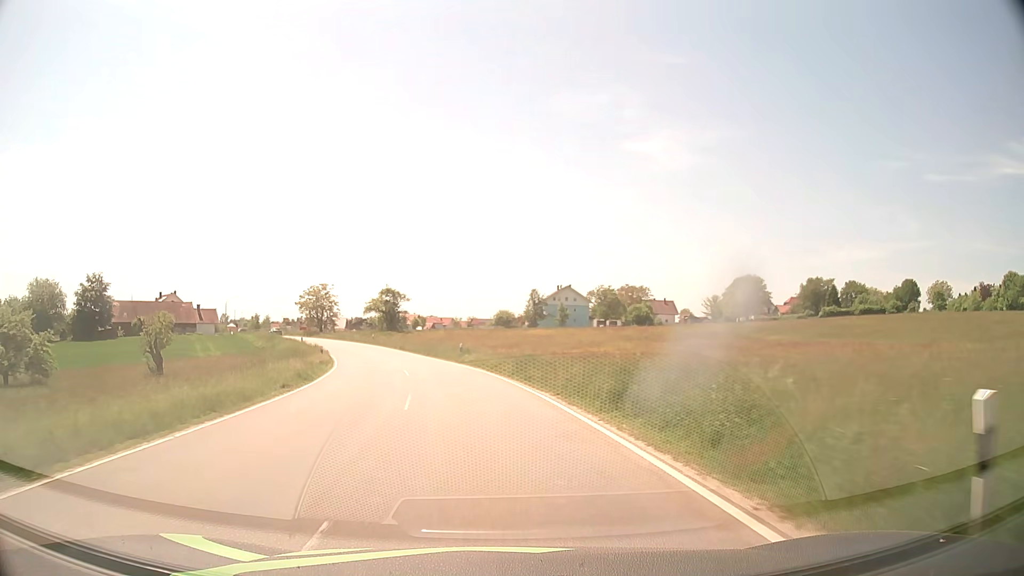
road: tertiary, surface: asphalt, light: Day
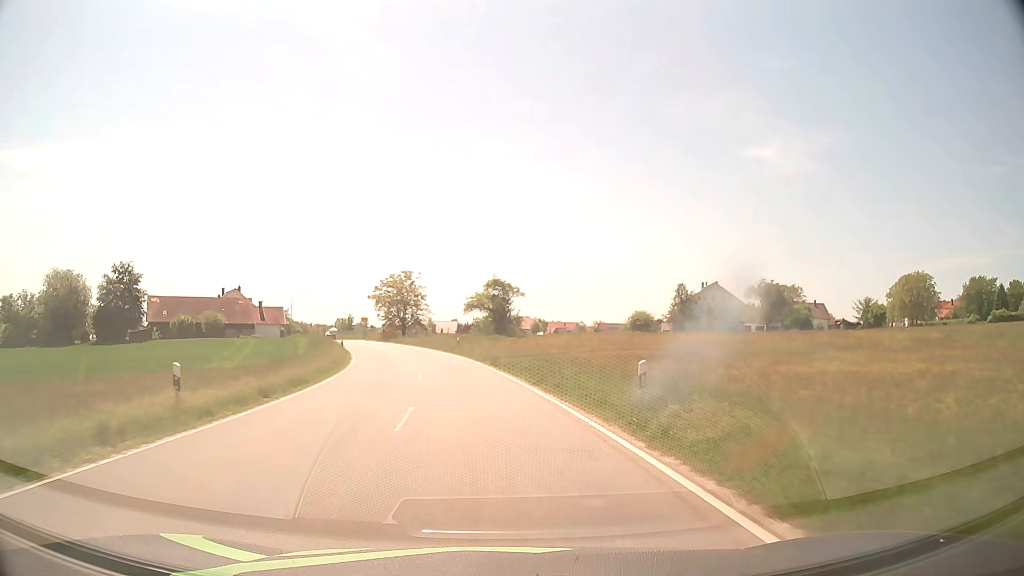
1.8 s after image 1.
(-2.6, +27.1) m; -10°
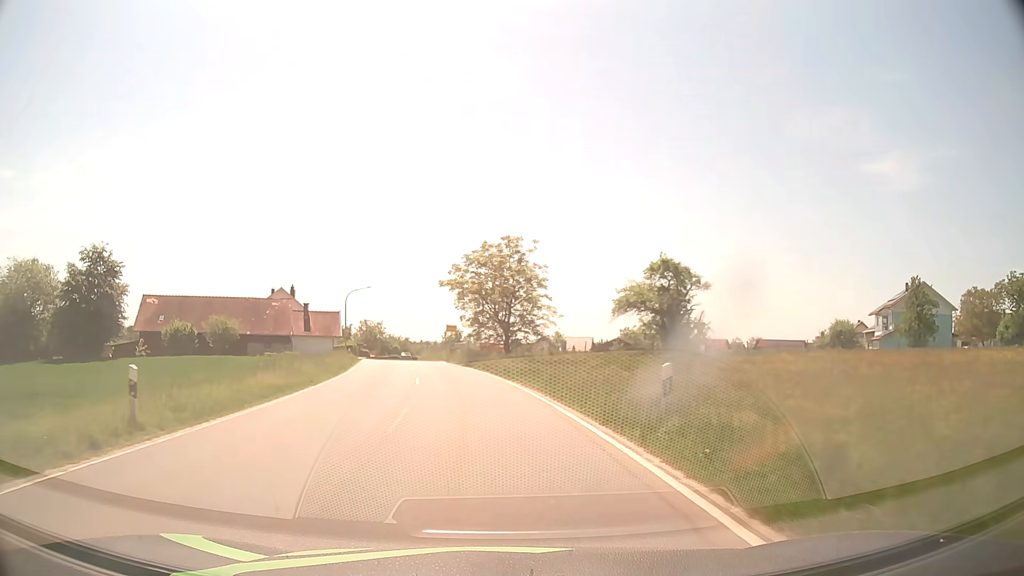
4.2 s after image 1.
(-3.4, +36.2) m; -11°
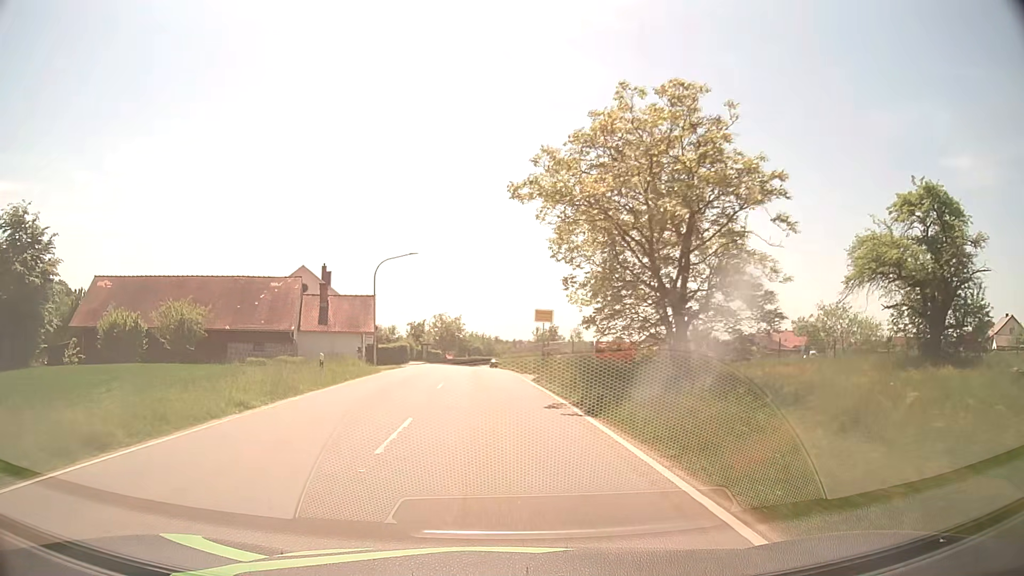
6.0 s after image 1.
(-1.9, +26.1) m; -8°
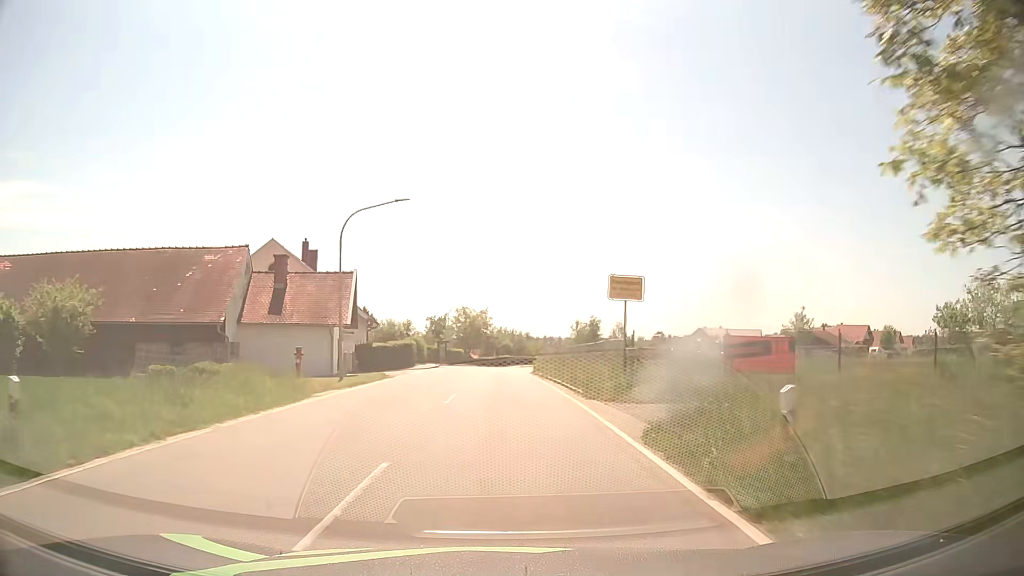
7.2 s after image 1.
(-0.4, +16.3) m; -2°
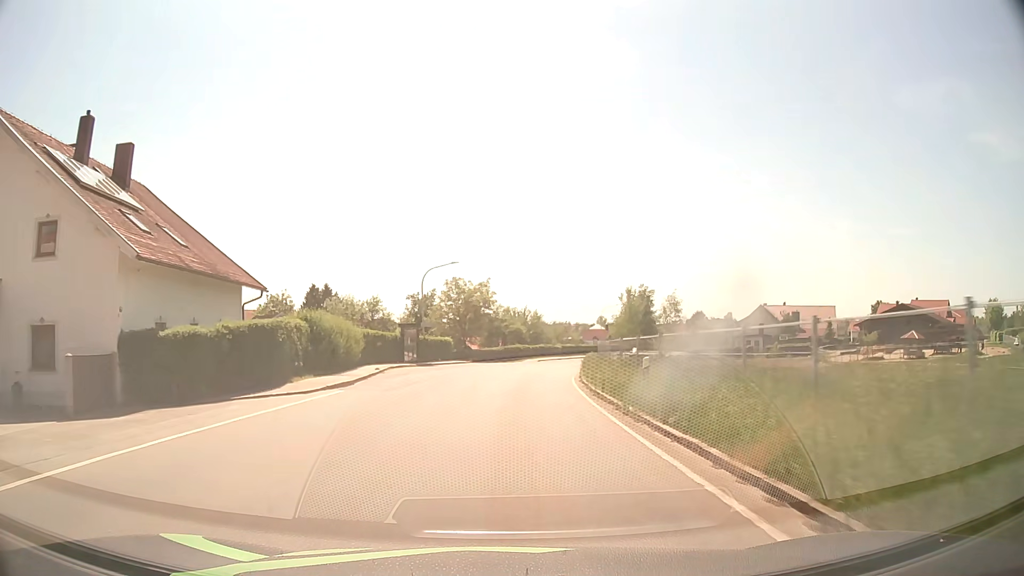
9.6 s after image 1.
(-0.3, +31.7) m; -1°
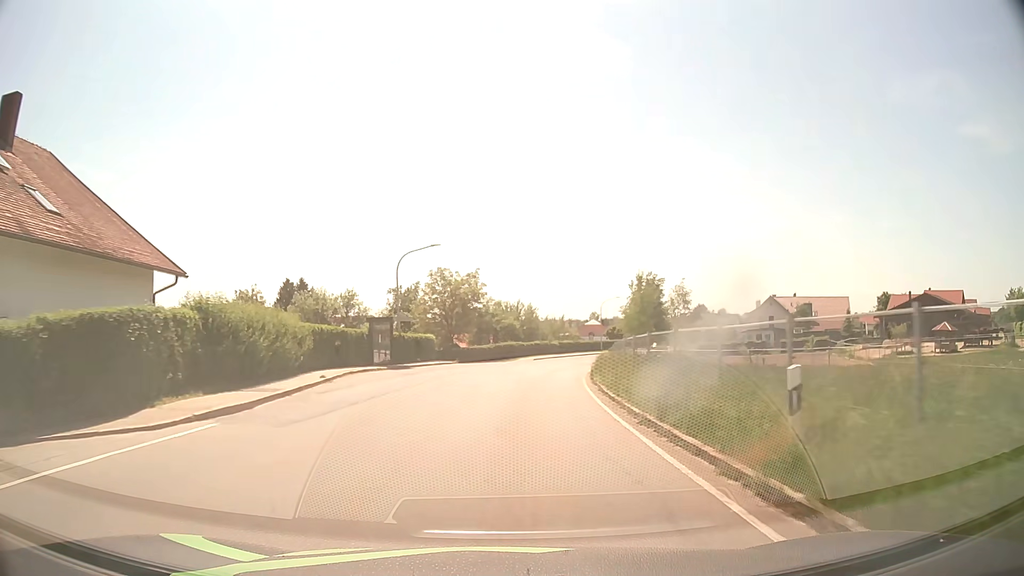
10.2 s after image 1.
(+0.1, +7.9) m; +1°
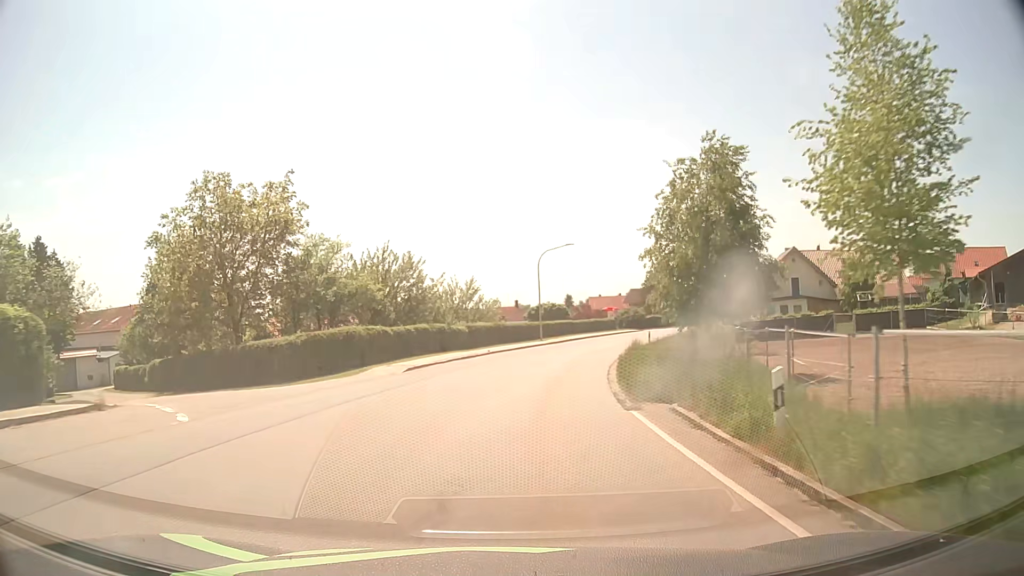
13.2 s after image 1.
(+2.2, +38.9) m; +8°
(0, +10) (+1, +20) (+3, +30) (+5, +40) (+8, +49) (+11, +58) (+15, +68) (+19, +77) (+24, +86) (+28, +95) m
